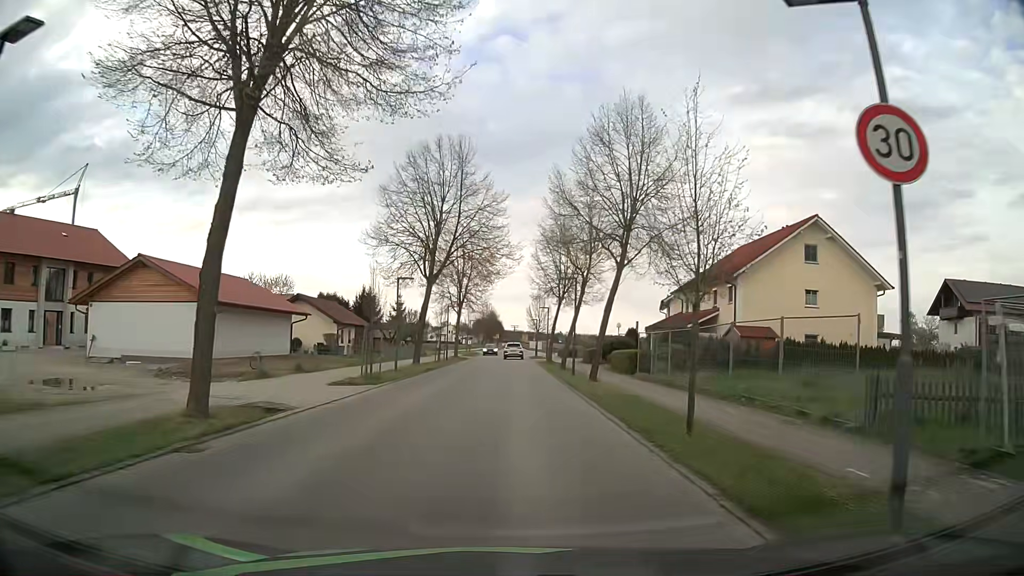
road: residential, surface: asphalt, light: Day
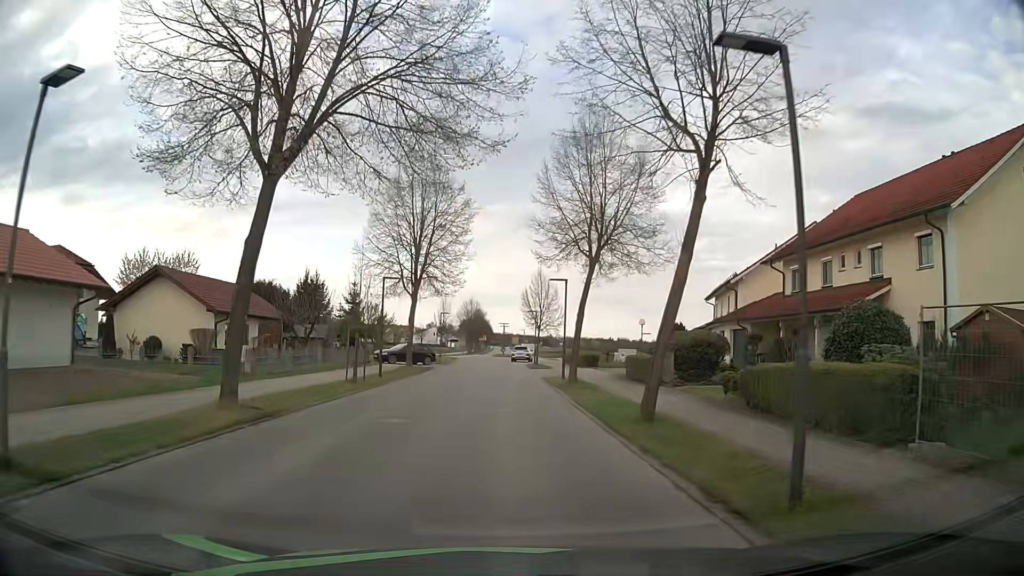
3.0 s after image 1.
(0.0, +22.8) m; 0°
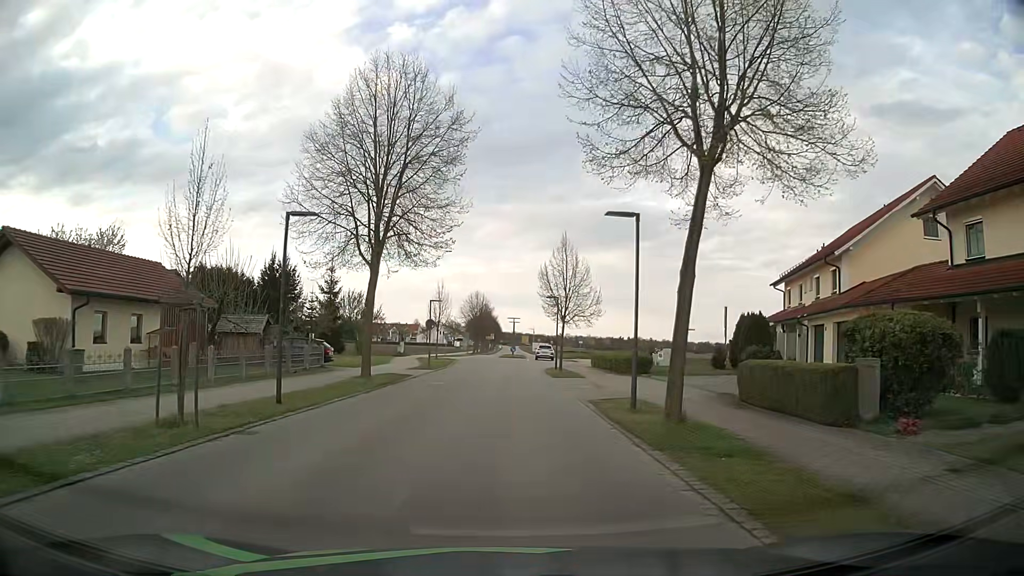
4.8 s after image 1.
(0.0, +13.5) m; -1°
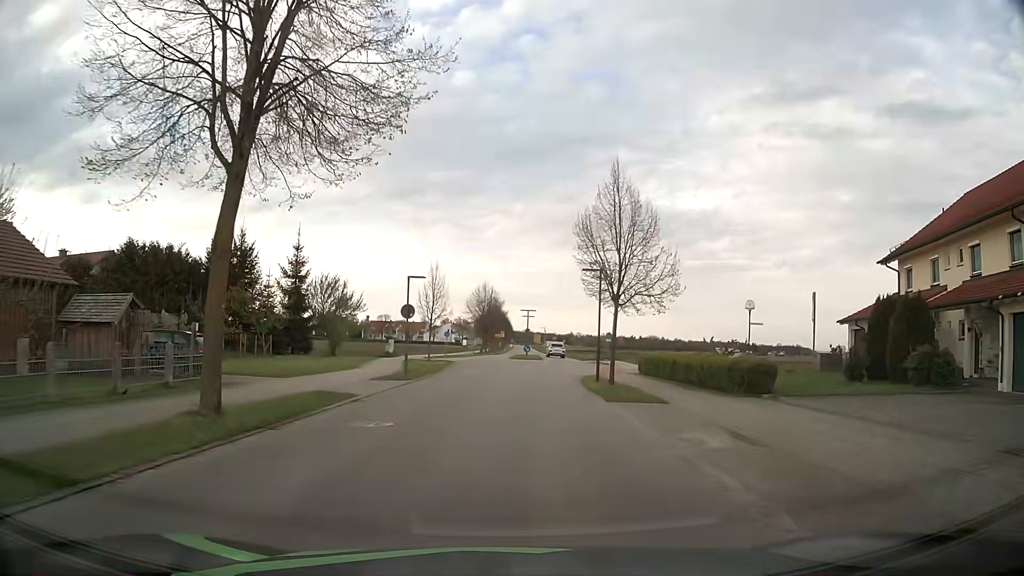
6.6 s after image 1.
(-0.1, +13.4) m; 0°
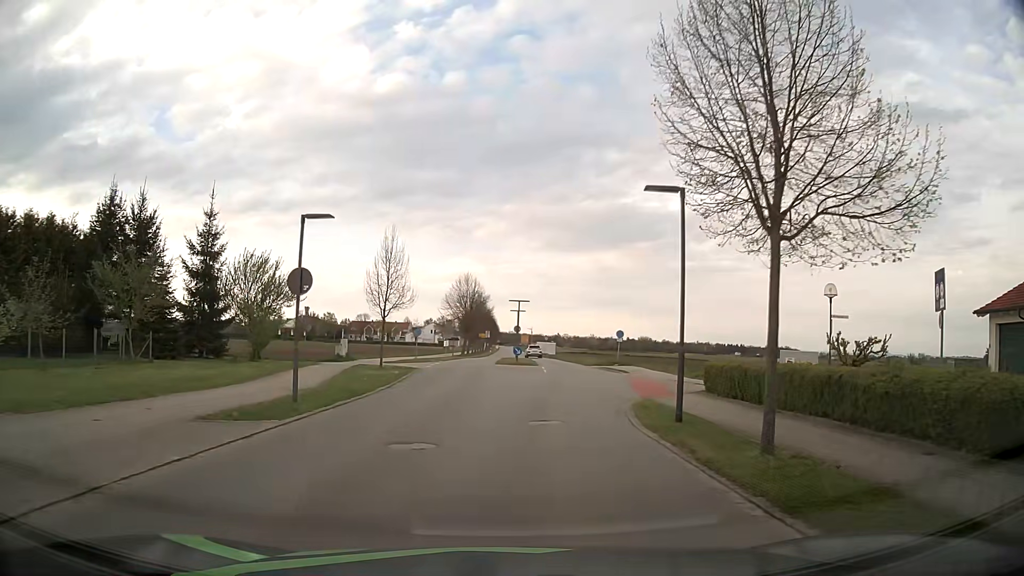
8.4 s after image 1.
(+0.1, +13.3) m; 0°
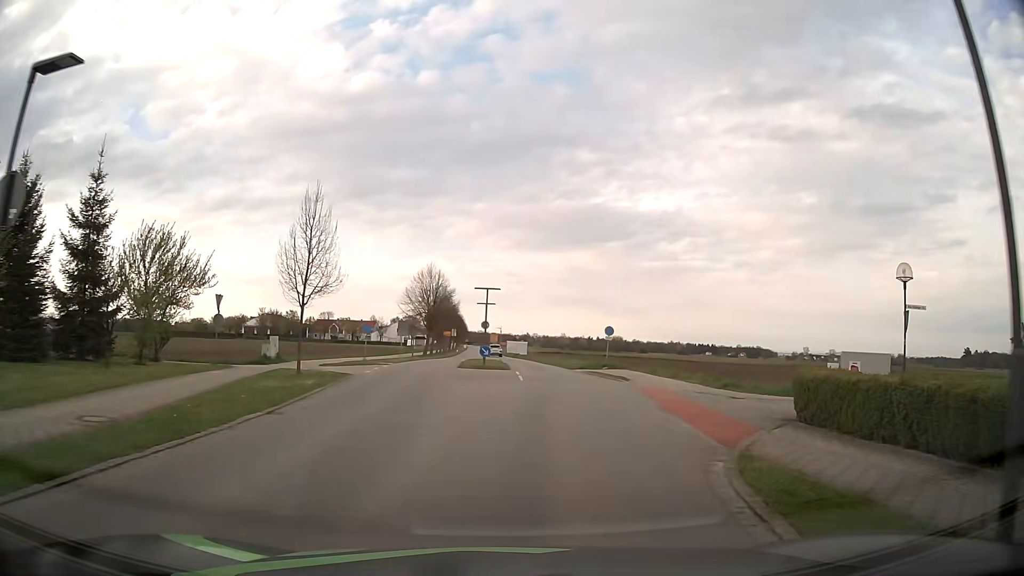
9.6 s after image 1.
(+0.2, +8.9) m; +3°
